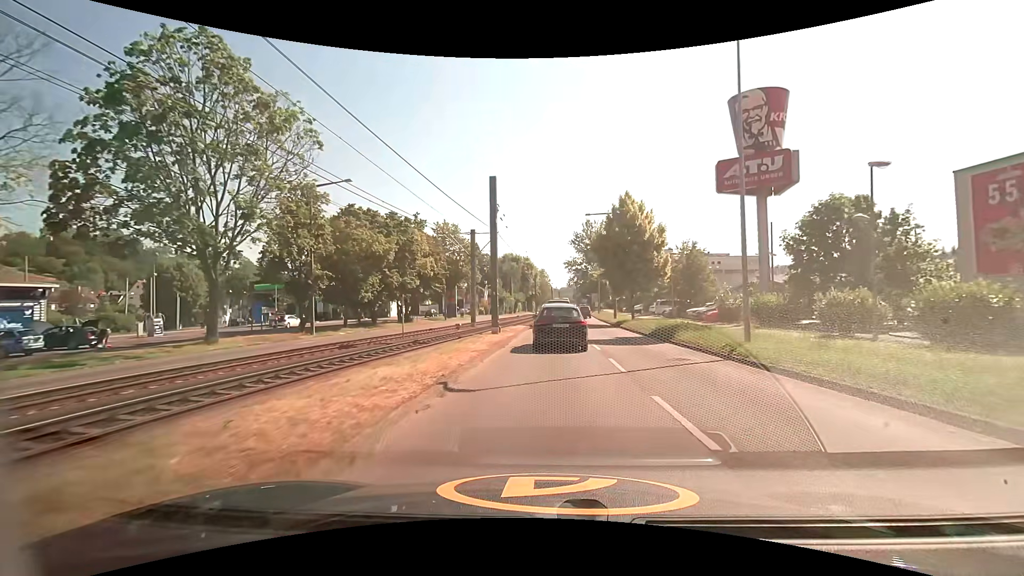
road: secondary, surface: asphalt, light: Day
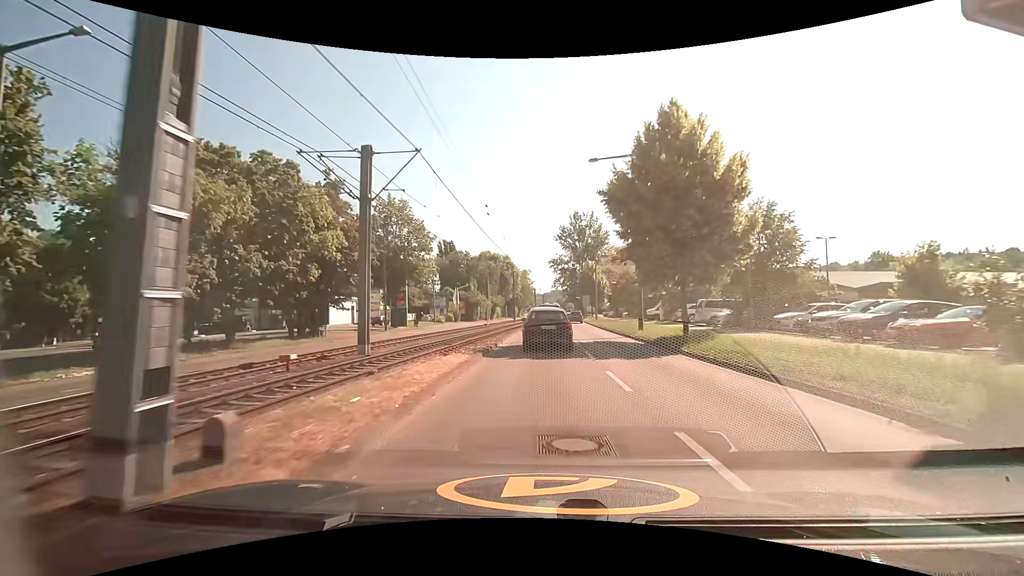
(+0.3, +20.6) m; +1°
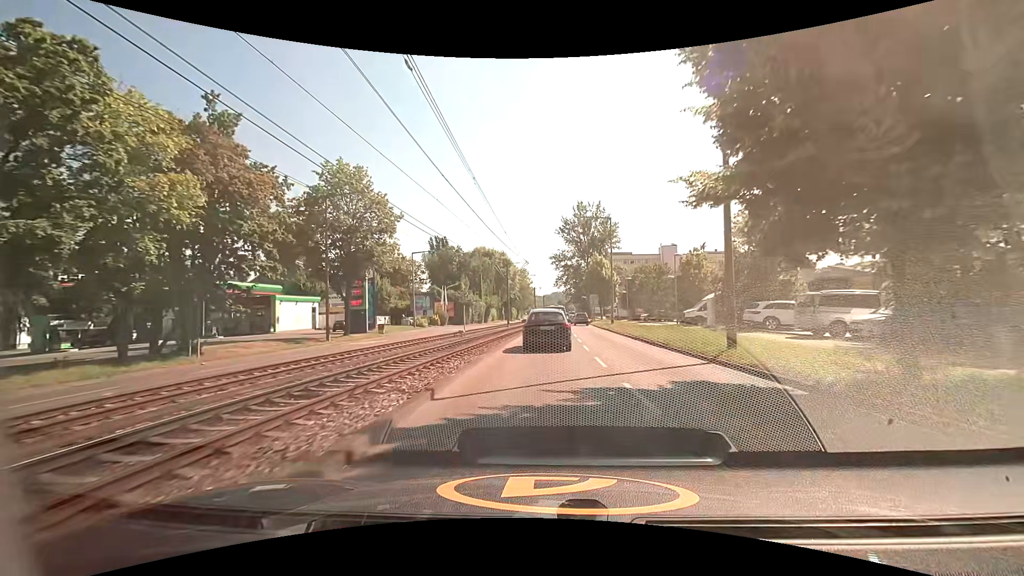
(+0.1, +14.2) m; 0°
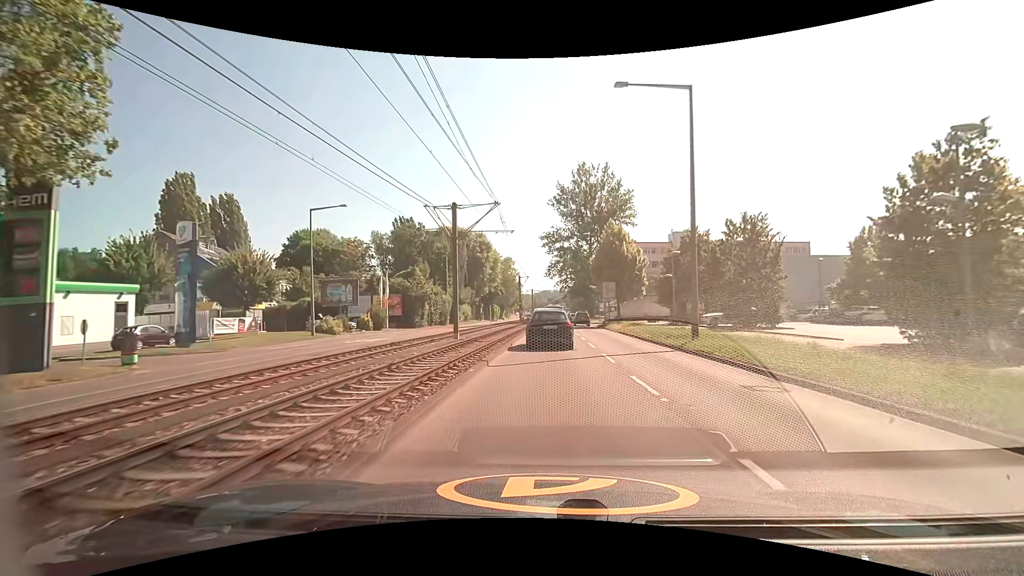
(+0.4, +29.4) m; +1°
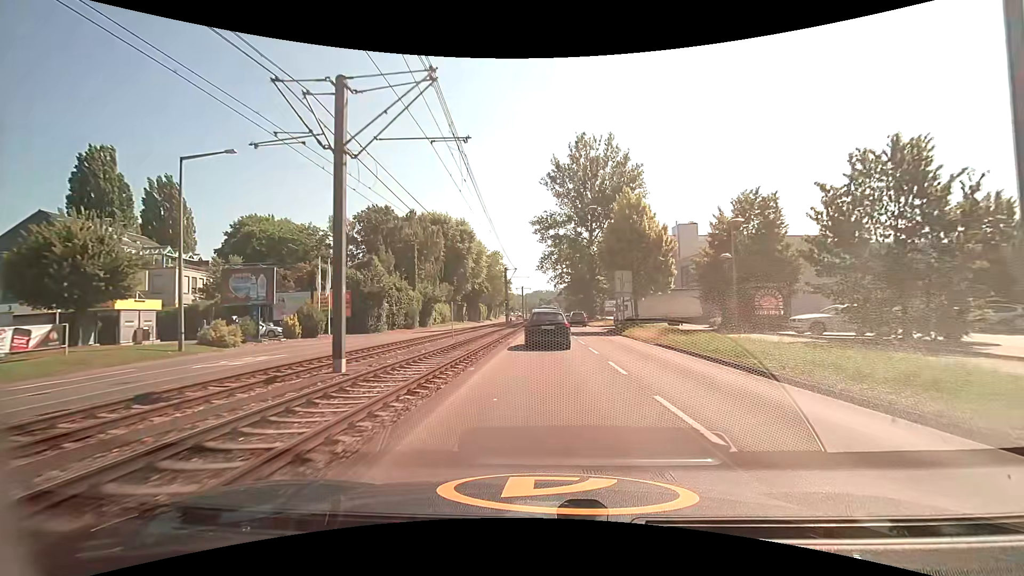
(+0.2, +14.7) m; +1°
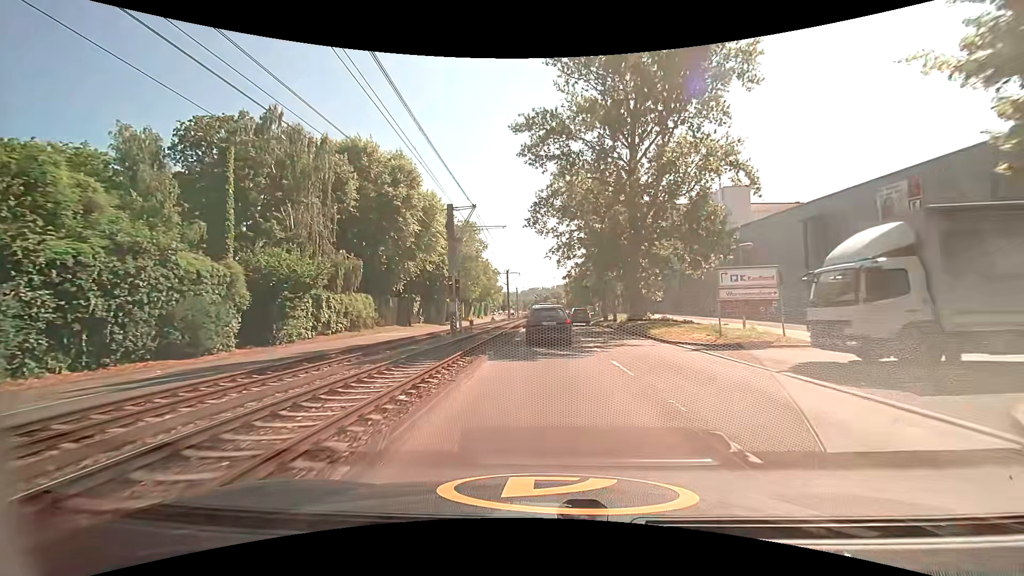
(+0.1, +37.1) m; 0°
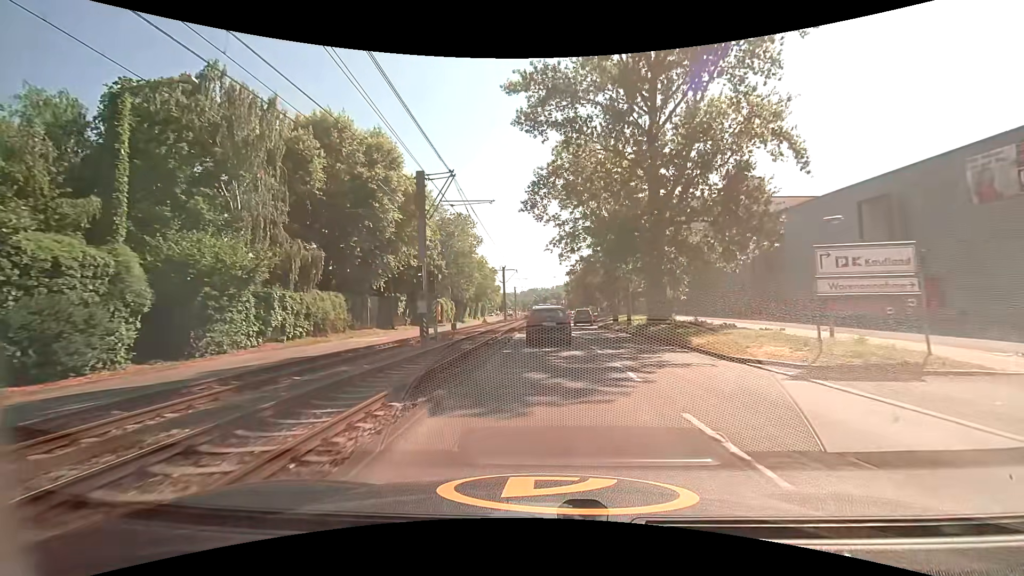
(0.0, +6.8) m; 0°
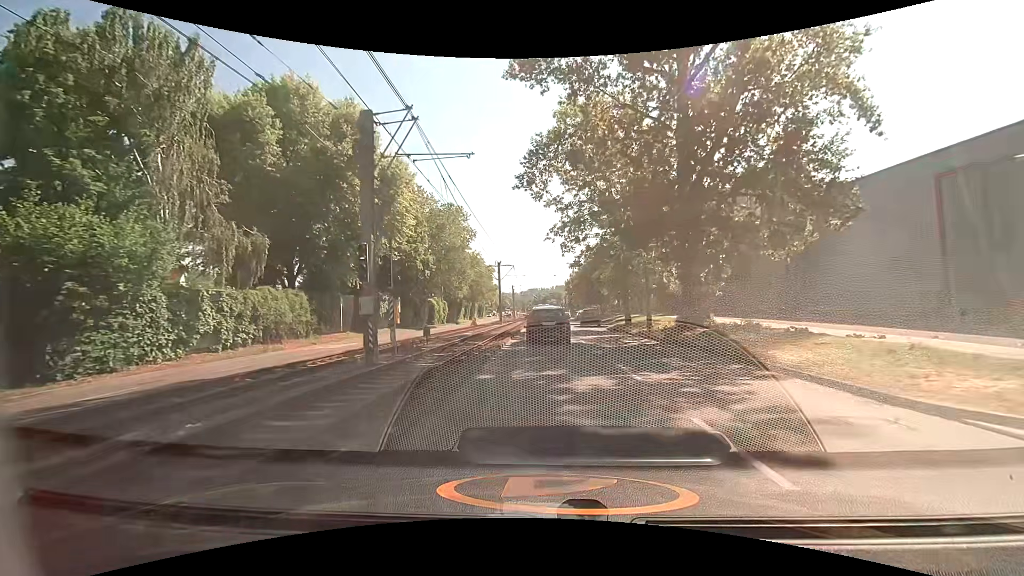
(0.0, +6.5) m; 0°
(0, +10) (0, +20) (0, +30) (0, +40) (0, +50) (0, +60) (0, +70) (0, +80) (0, +90) (-1, +100) m
